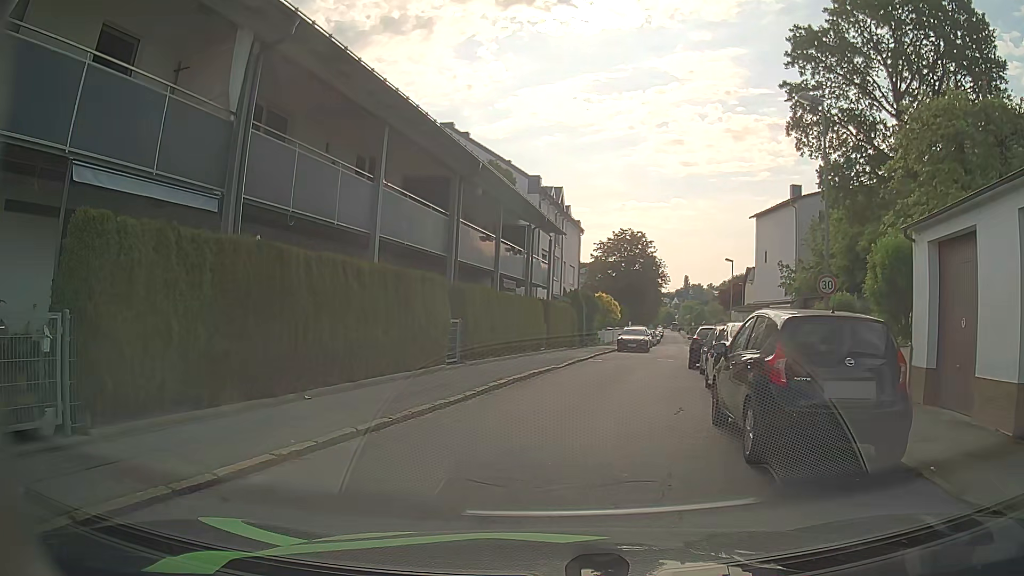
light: Day
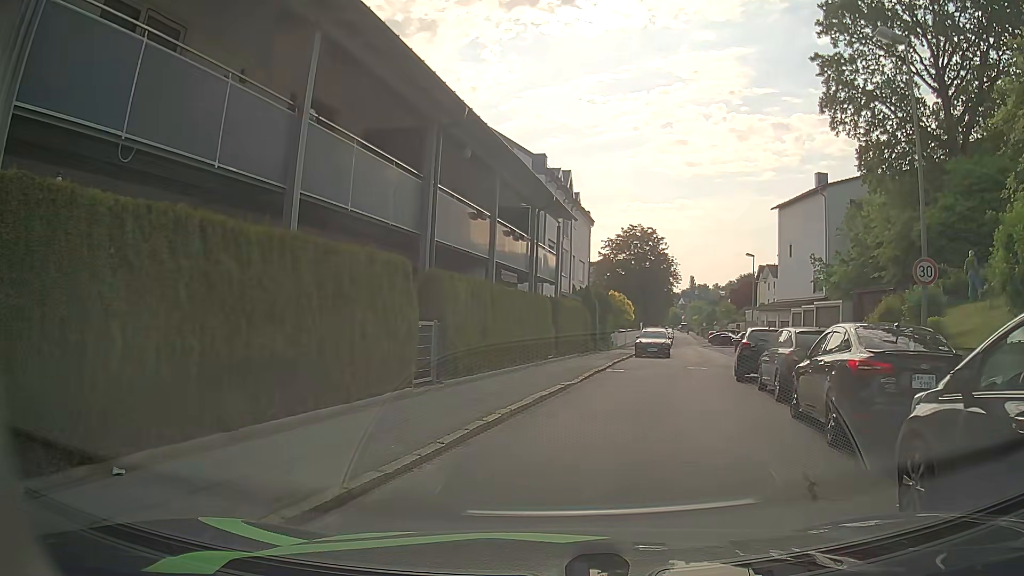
(-0.3, +5.1) m; 0°
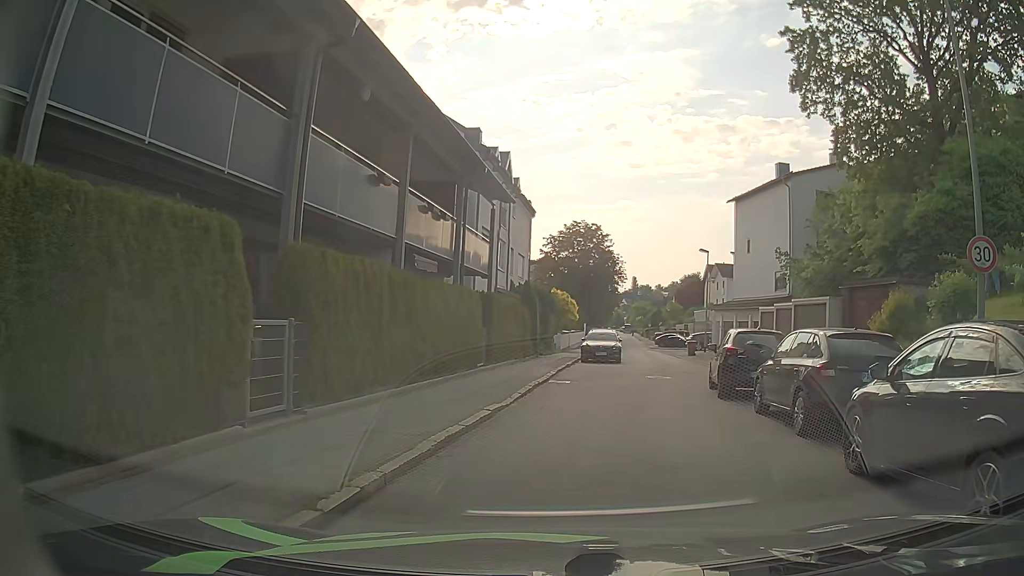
(0.0, +4.3) m; +4°
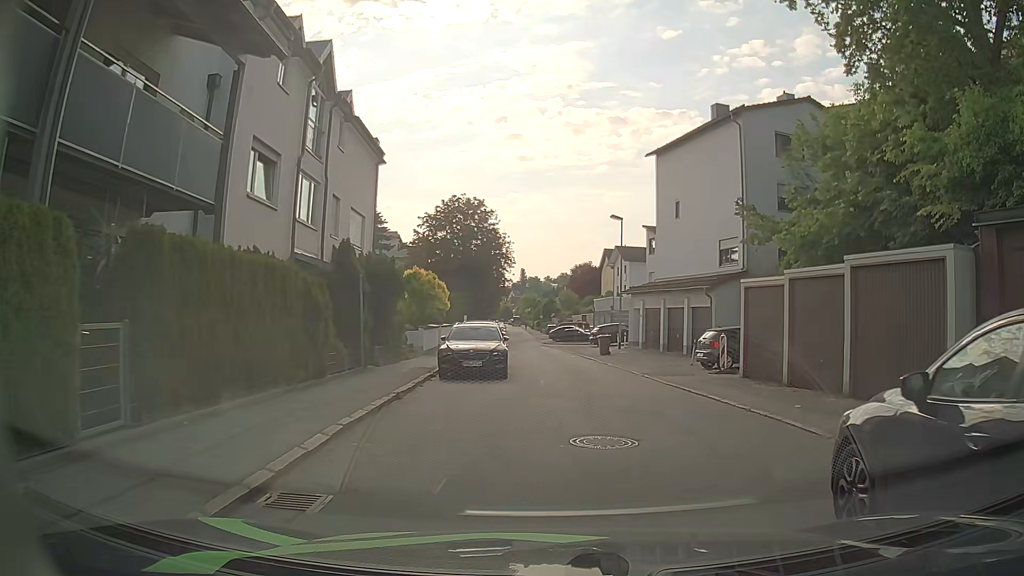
(+0.9, +12.9) m; +8°
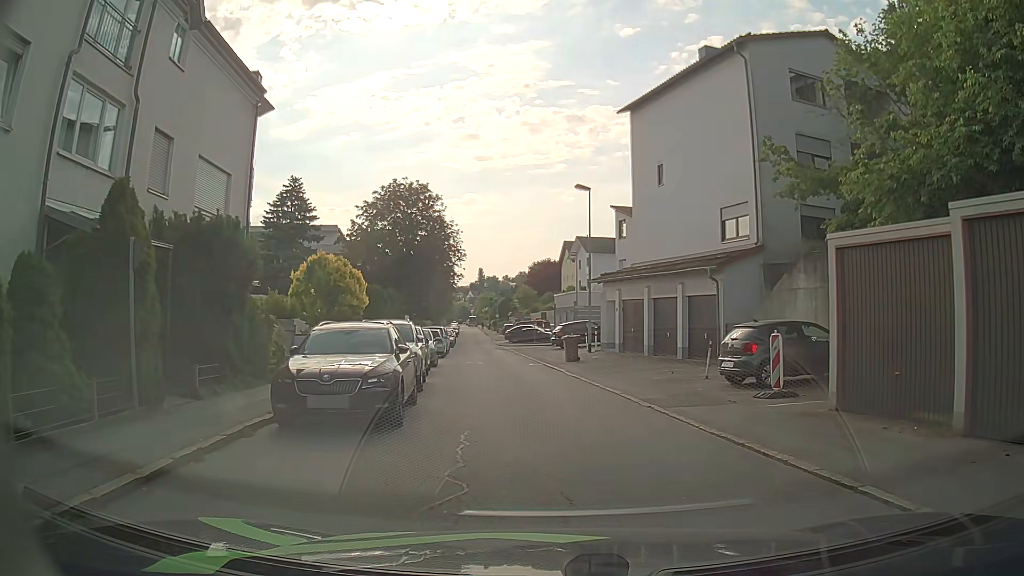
(+0.2, +8.7) m; +5°
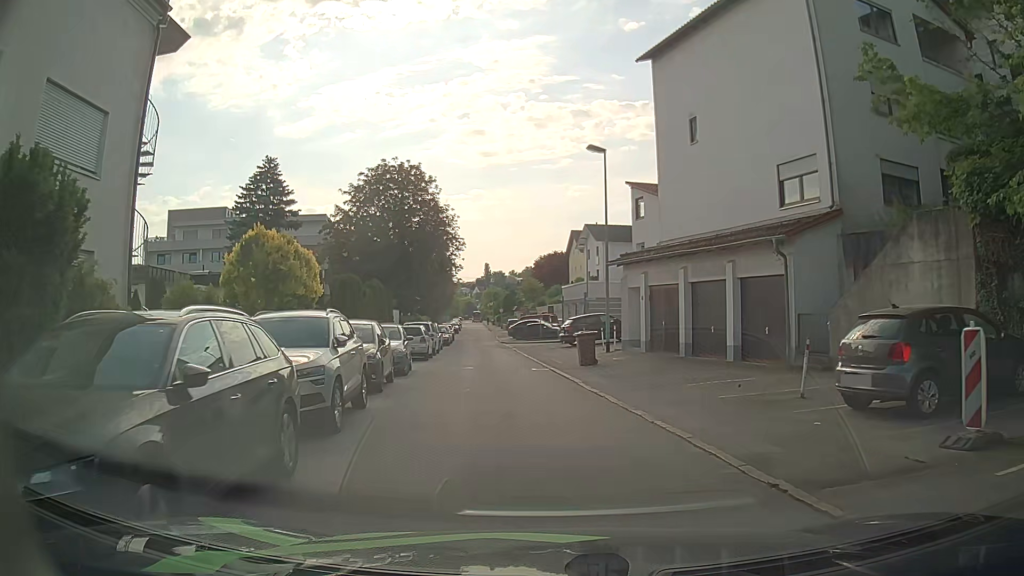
(-0.3, +6.5) m; -3°
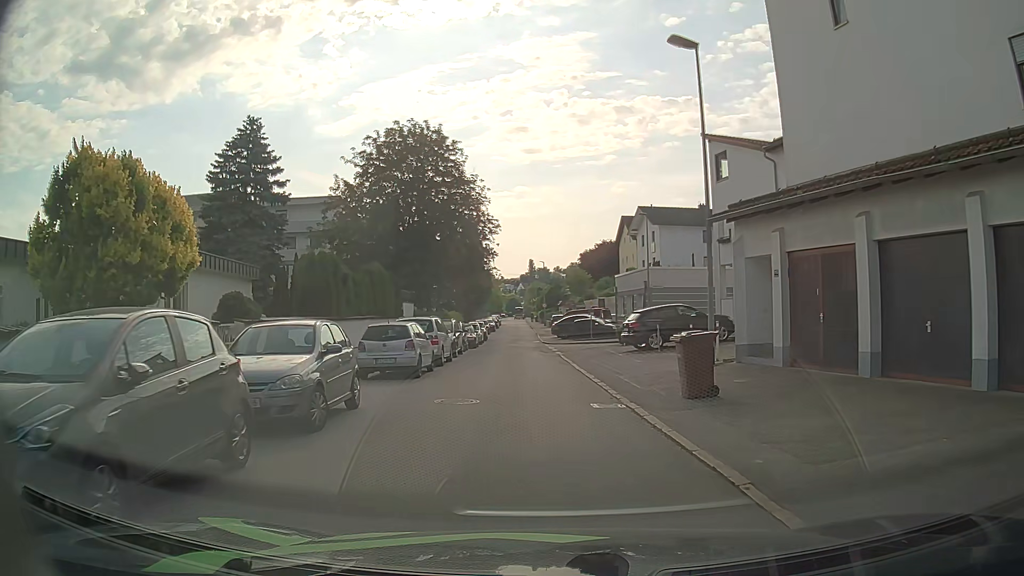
(-0.3, +10.5) m; -2°
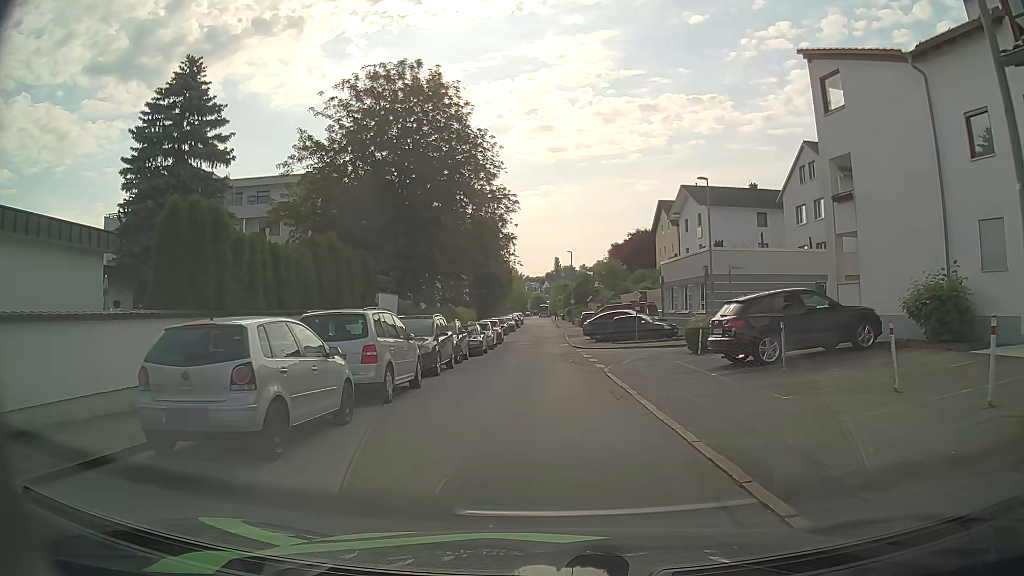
(-0.5, +10.8) m; -3°
(0, +10) (0, +20) (0, +30) (0, +40) (0, +50) (0, +60) (-1, +70) (-1, +80) (-1, +90) (-1, +100) m
